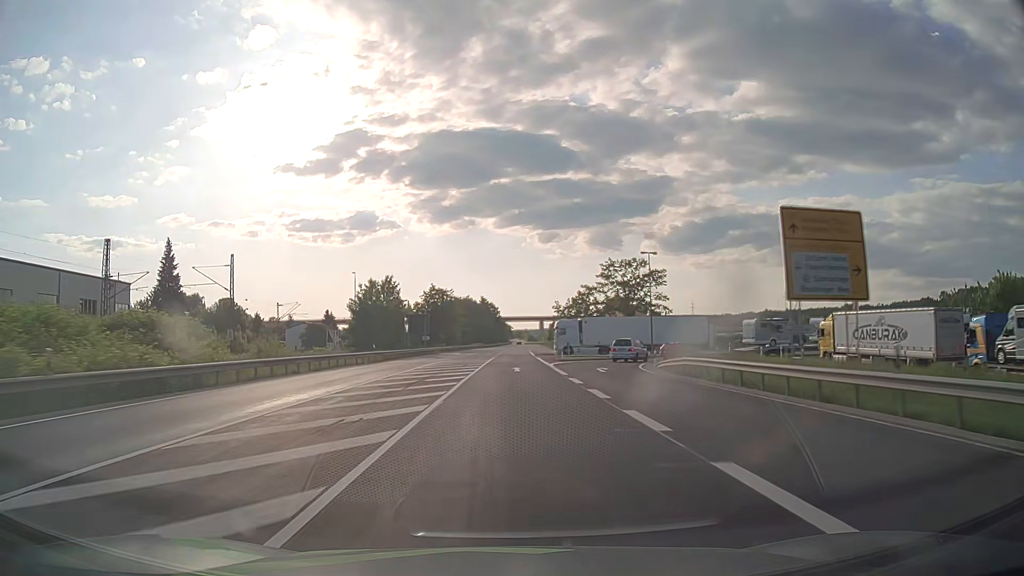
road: primary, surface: asphalt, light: Day
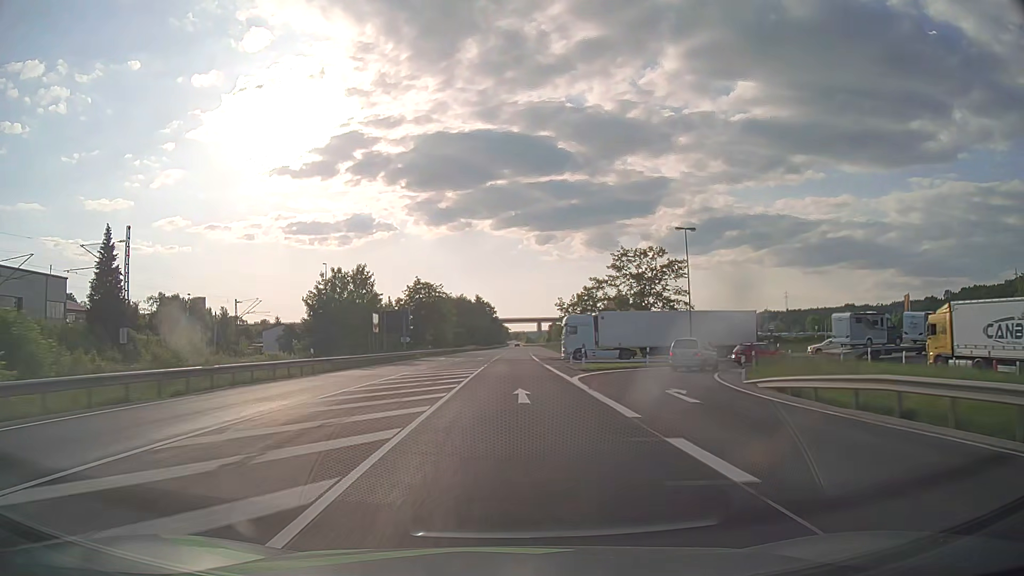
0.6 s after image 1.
(0.0, +15.9) m; 0°
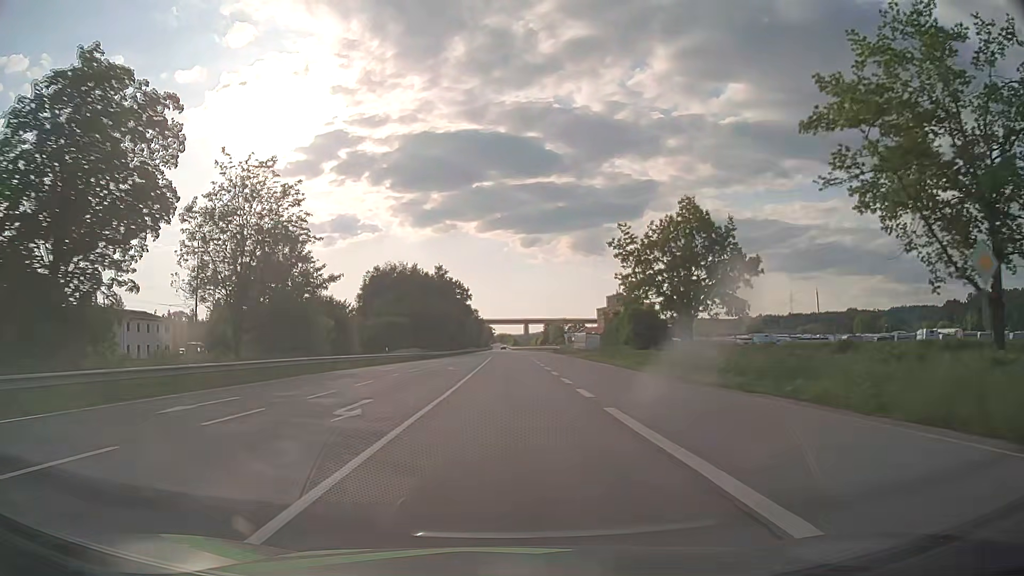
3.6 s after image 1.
(+0.5, +79.2) m; +1°
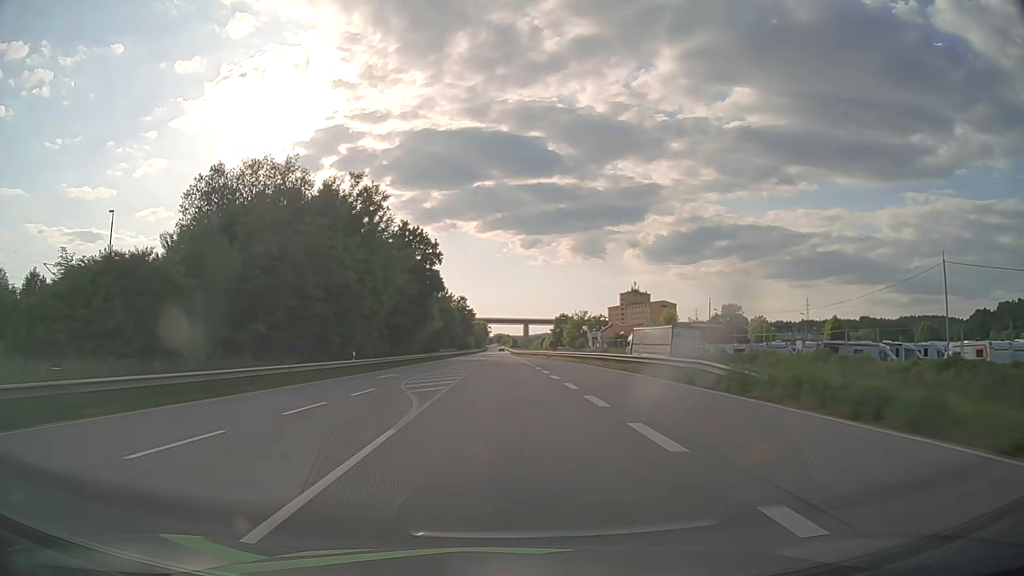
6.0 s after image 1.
(+0.2, +63.1) m; 0°
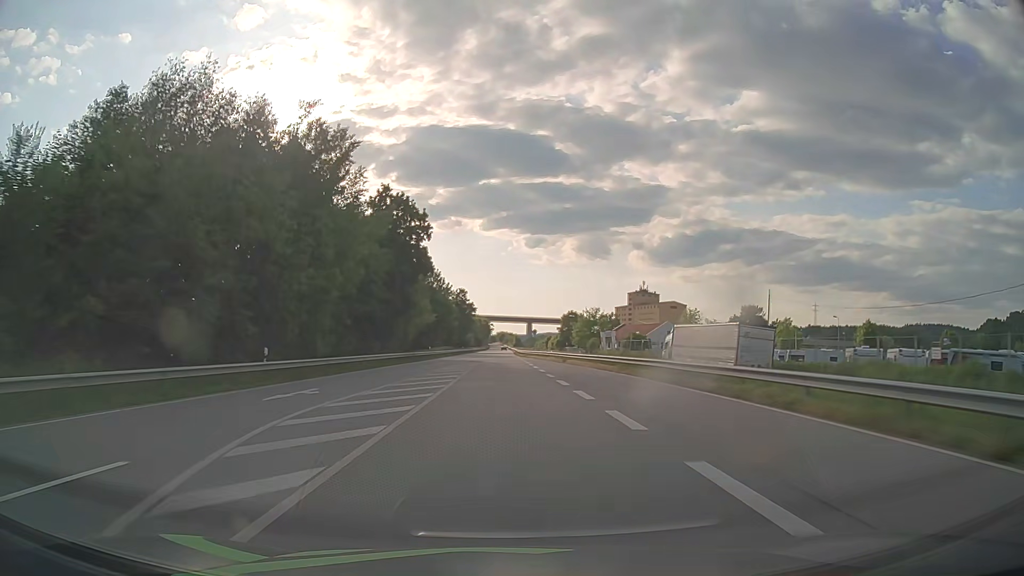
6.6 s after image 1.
(0.0, +15.8) m; 0°
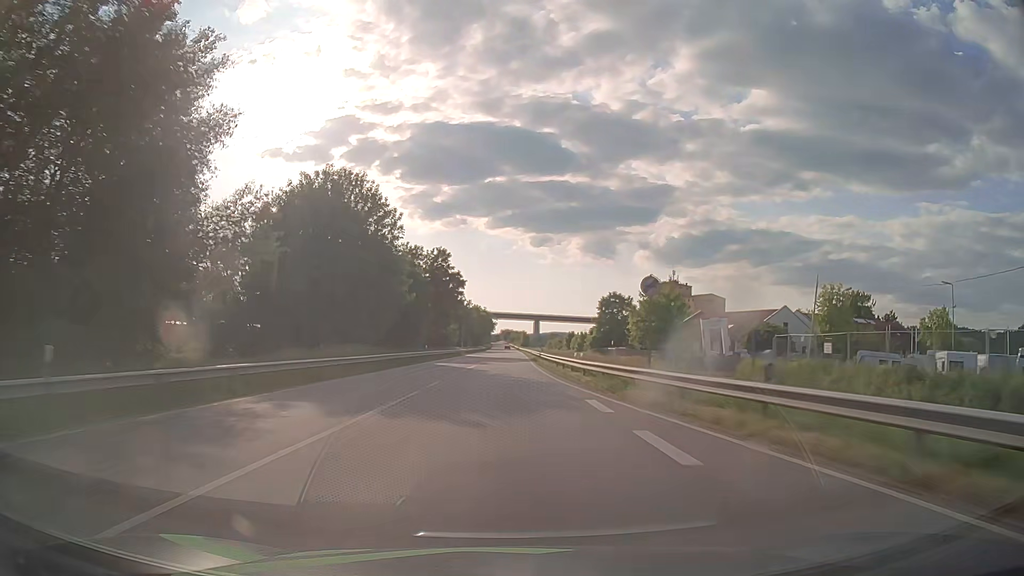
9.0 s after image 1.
(-0.4, +63.3) m; -1°
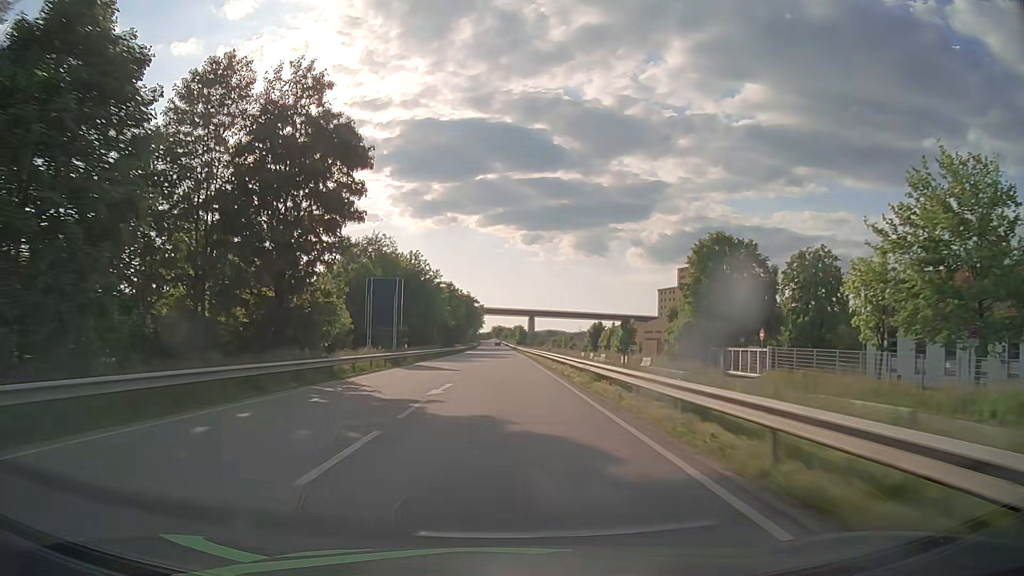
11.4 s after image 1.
(+0.5, +63.3) m; +1°
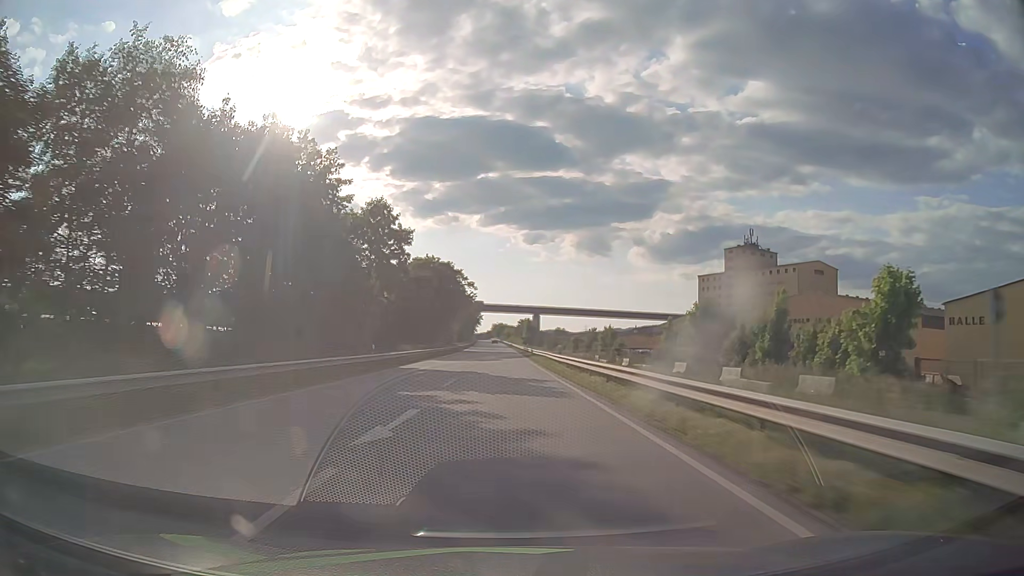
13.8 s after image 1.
(0.0, +63.4) m; 0°
(0, +10) (0, +20) (0, +30) (0, +40) (0, +50) (0, +60) (0, +70) (-1, +80) (-1, +90) (-1, +100) m
